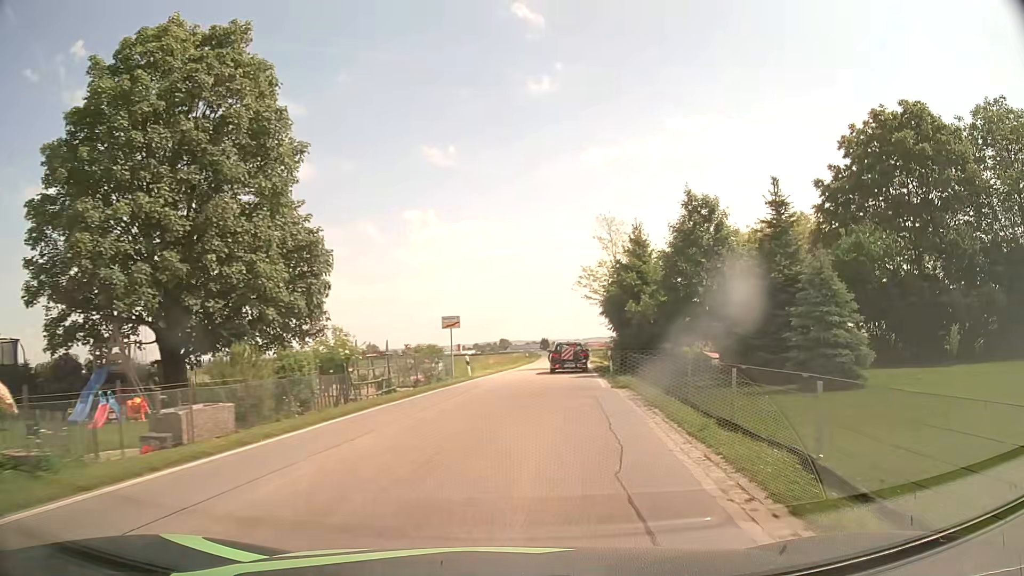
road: secondary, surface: asphalt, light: Day
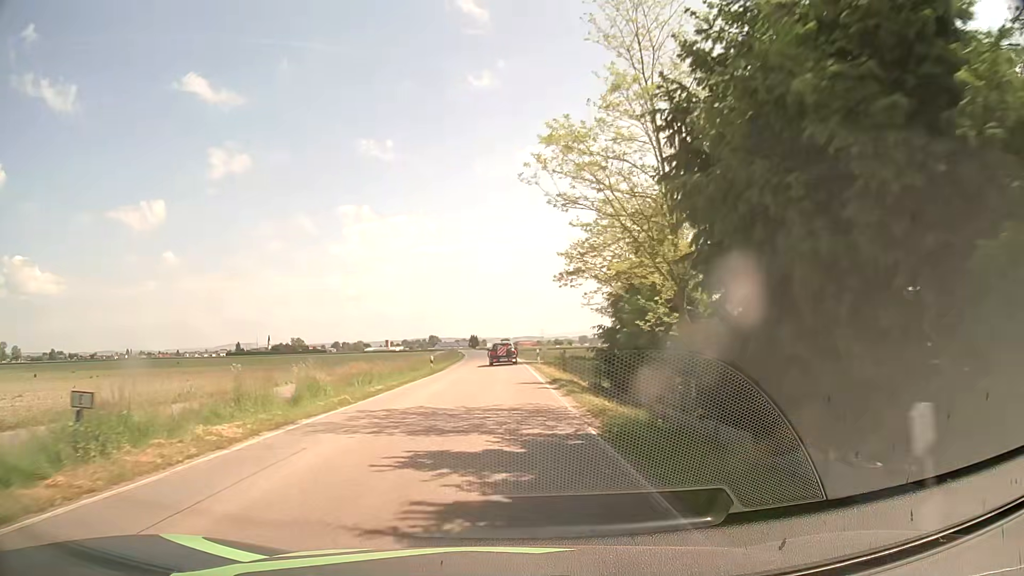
(+2.1, +29.1) m; +5°
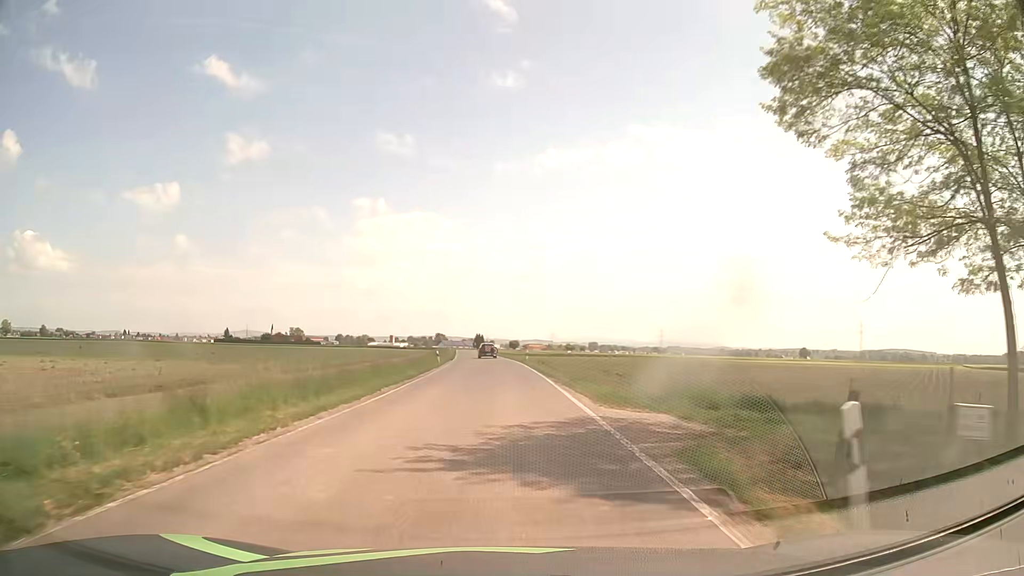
(-0.5, +38.7) m; -1°
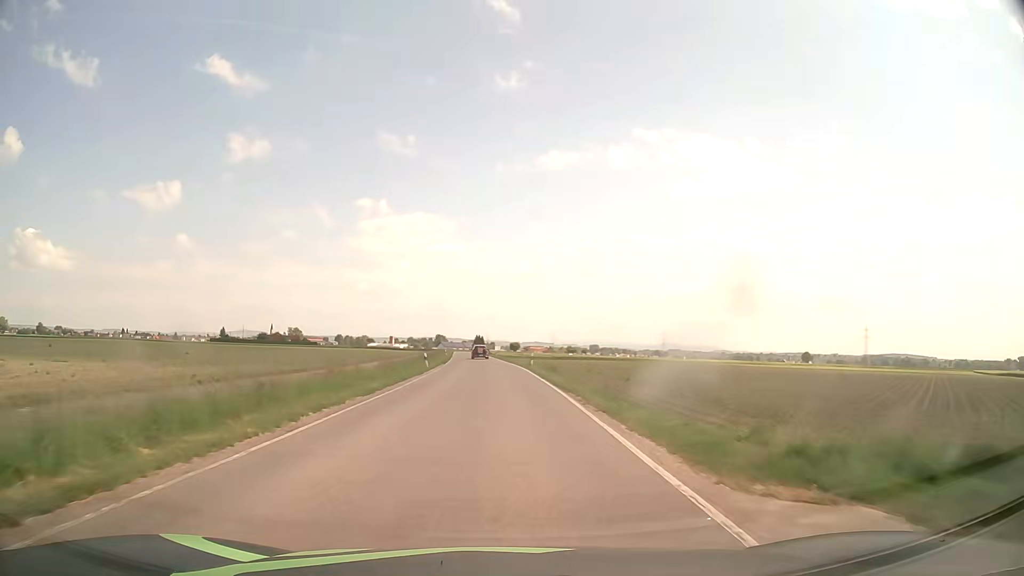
(0.0, +8.5) m; 0°
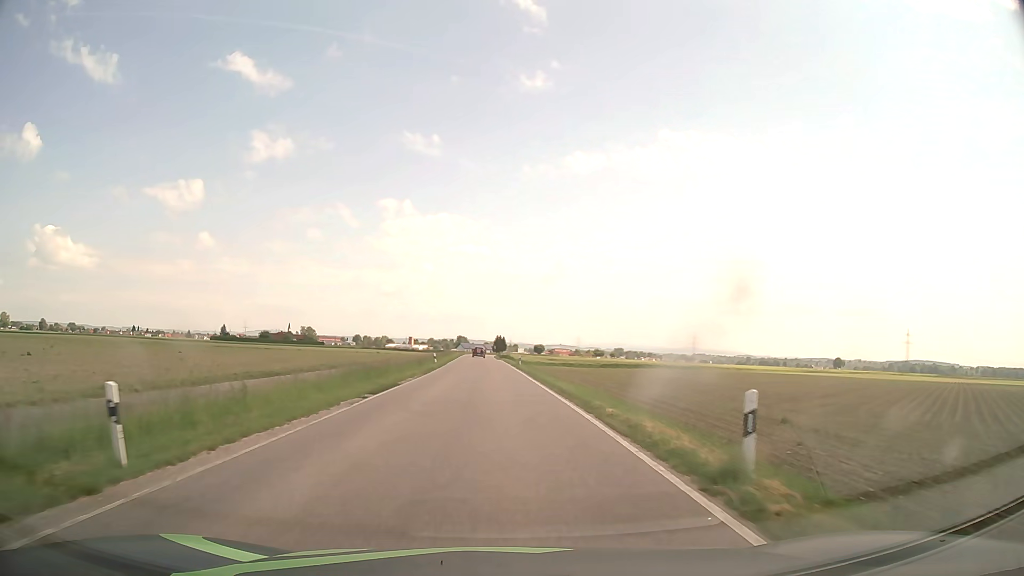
(-0.5, +37.7) m; -2°
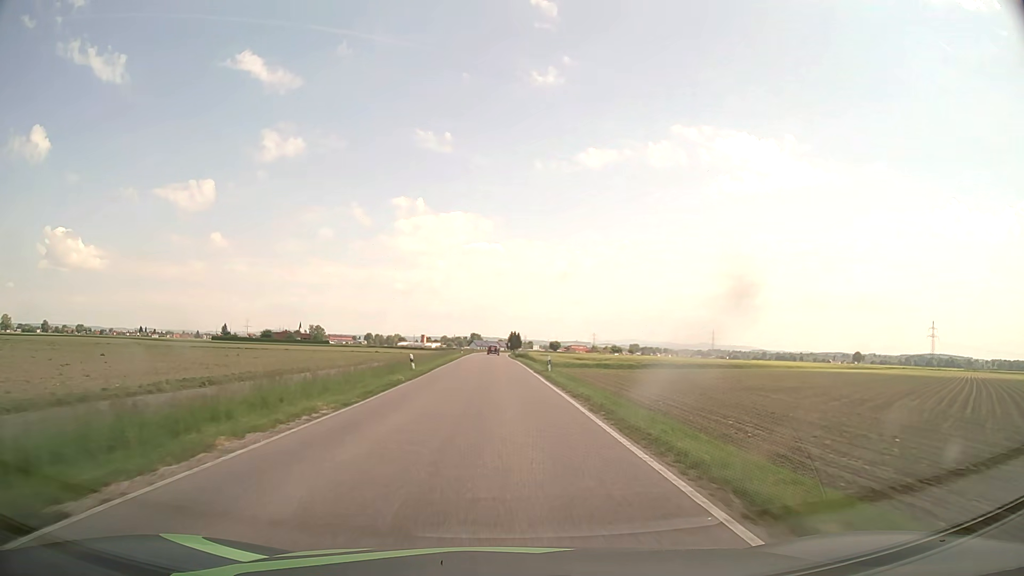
(-0.1, +20.8) m; -1°
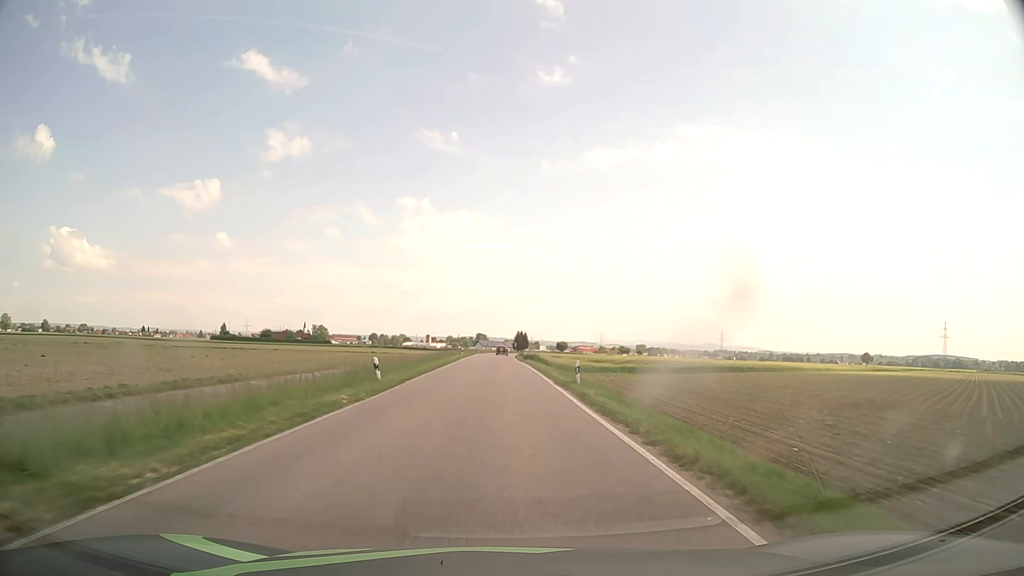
(-0.1, +10.9) m; -1°
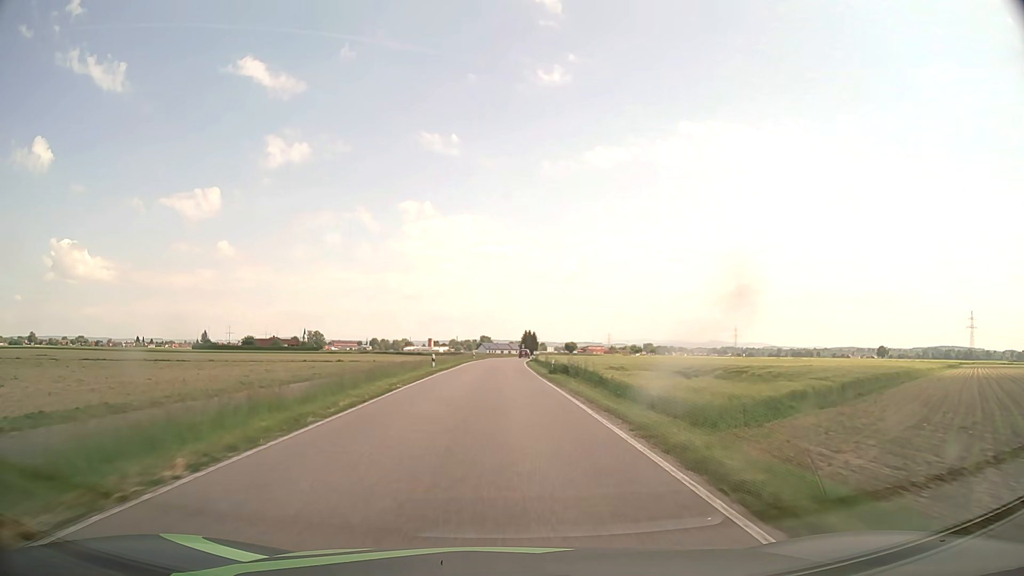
(-0.1, +34.4) m; 0°
(0, +10) (0, +20) (0, +30) (0, +40) (0, +50) (0, +60) (0, +70) (+1, +80) (+1, +90) (+2, +100) m
